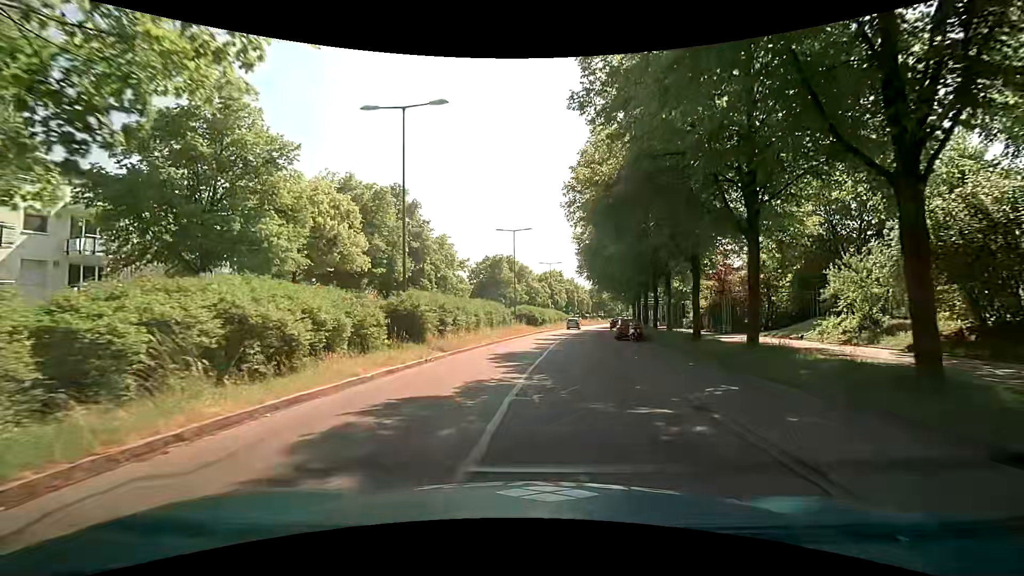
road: residential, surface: asphalt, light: Day
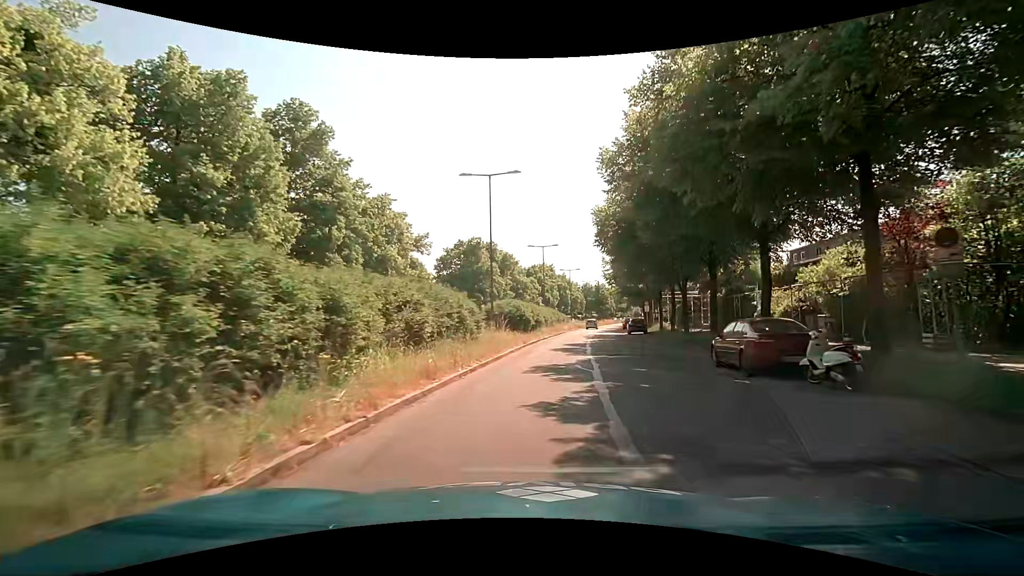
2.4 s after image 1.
(0.0, +20.2) m; +3°
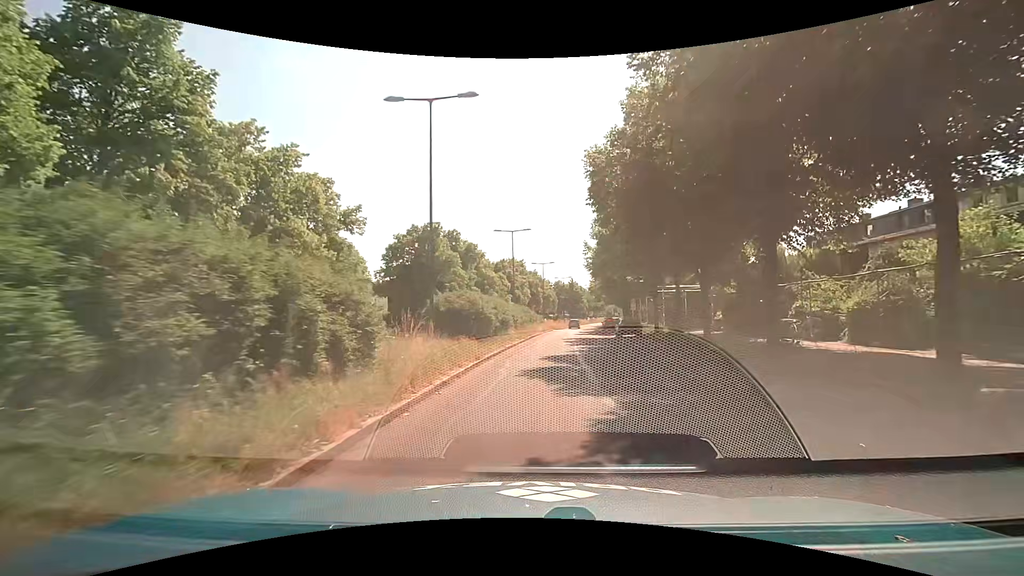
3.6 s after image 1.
(+0.1, +10.6) m; +3°
(0, +10) (0, +20) (+1, +30) (+2, +40) (+2, +50) (+3, +60) (+5, +70) (+6, +80) (+7, +90) (+8, +100) m
